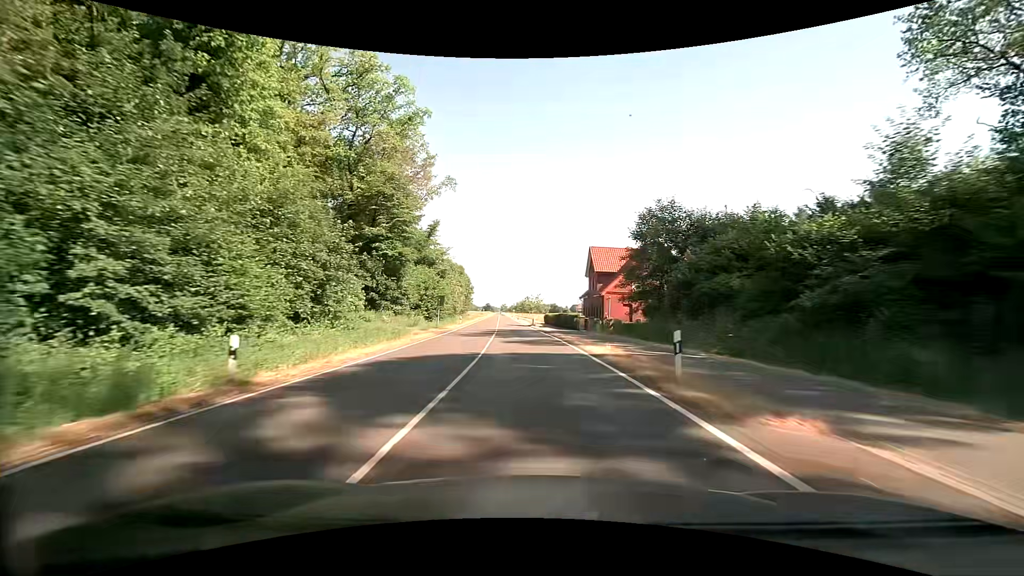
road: secondary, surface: asphalt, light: Day
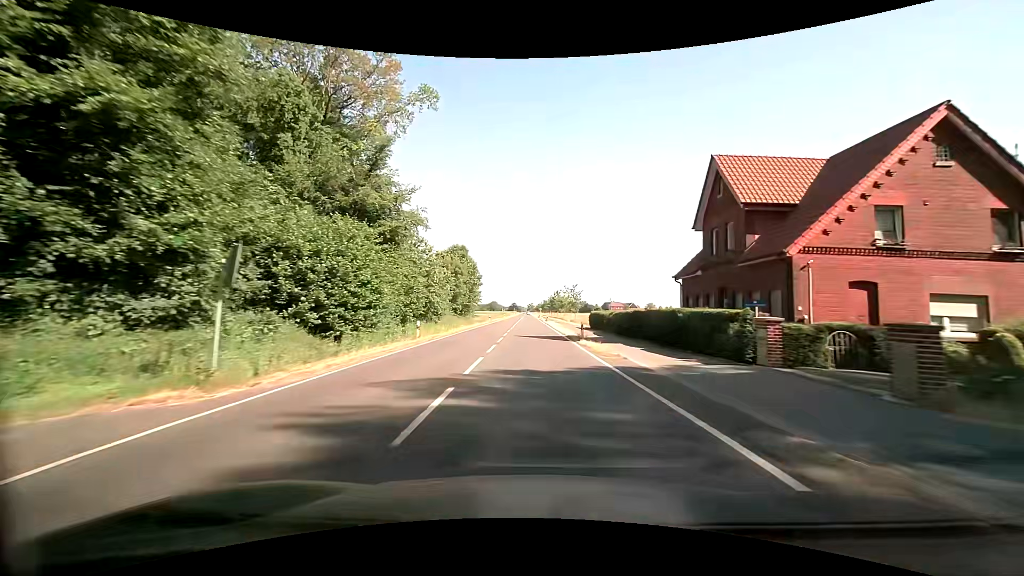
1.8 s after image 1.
(-1.1, +34.0) m; -3°
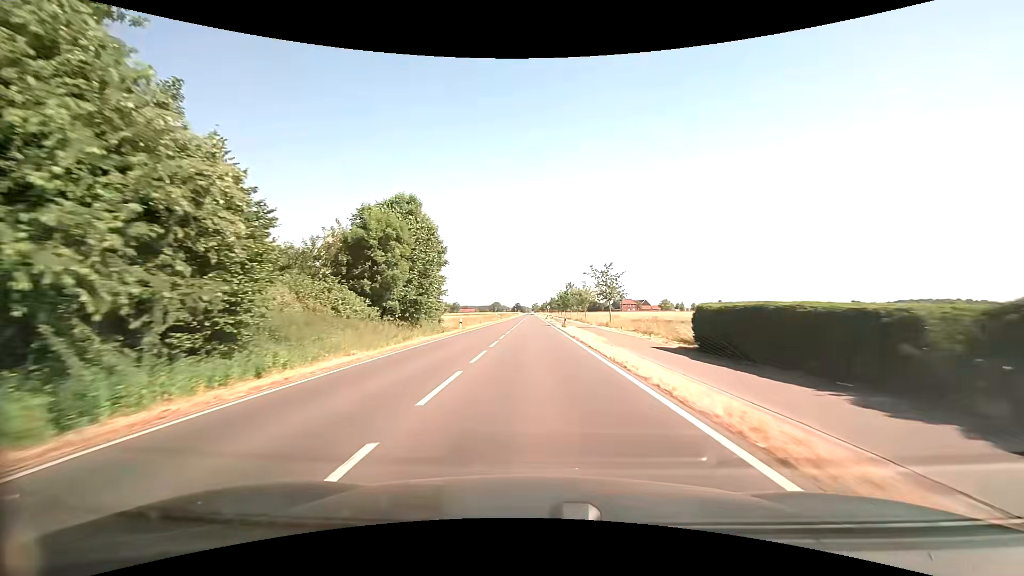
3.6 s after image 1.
(-0.5, +34.1) m; -1°
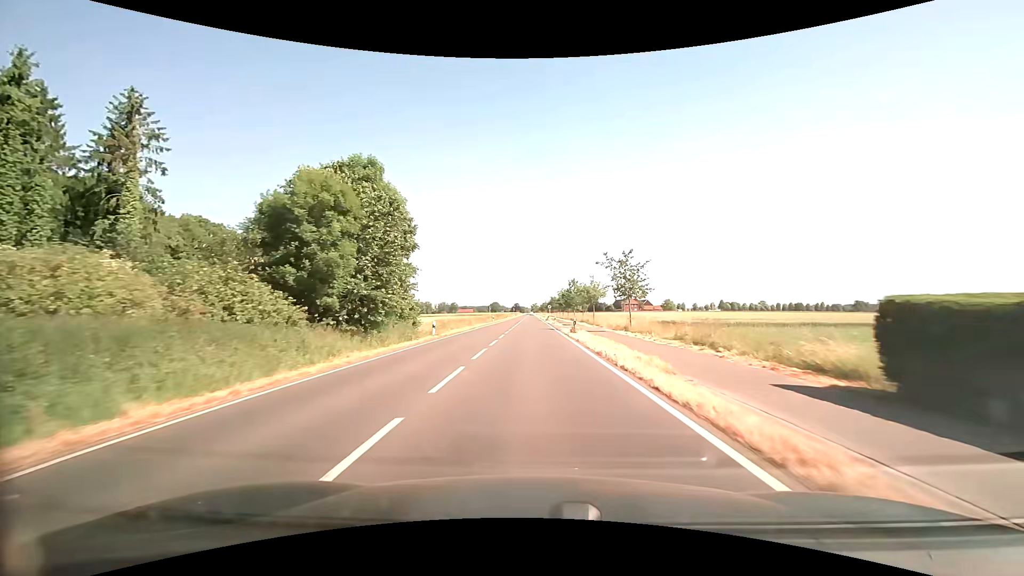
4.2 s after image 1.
(0.0, +10.9) m; 0°
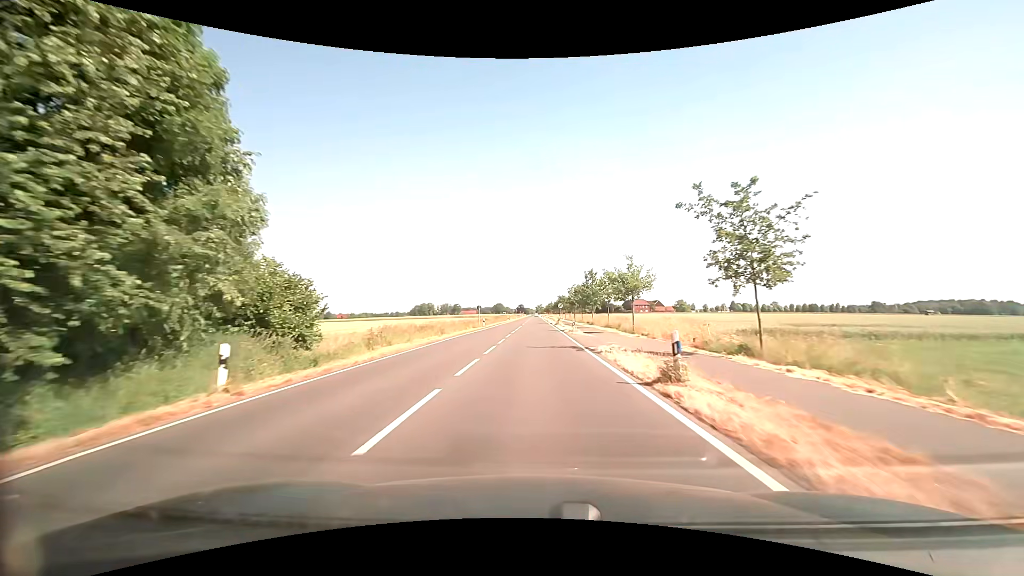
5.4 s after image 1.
(0.0, +21.6) m; 0°
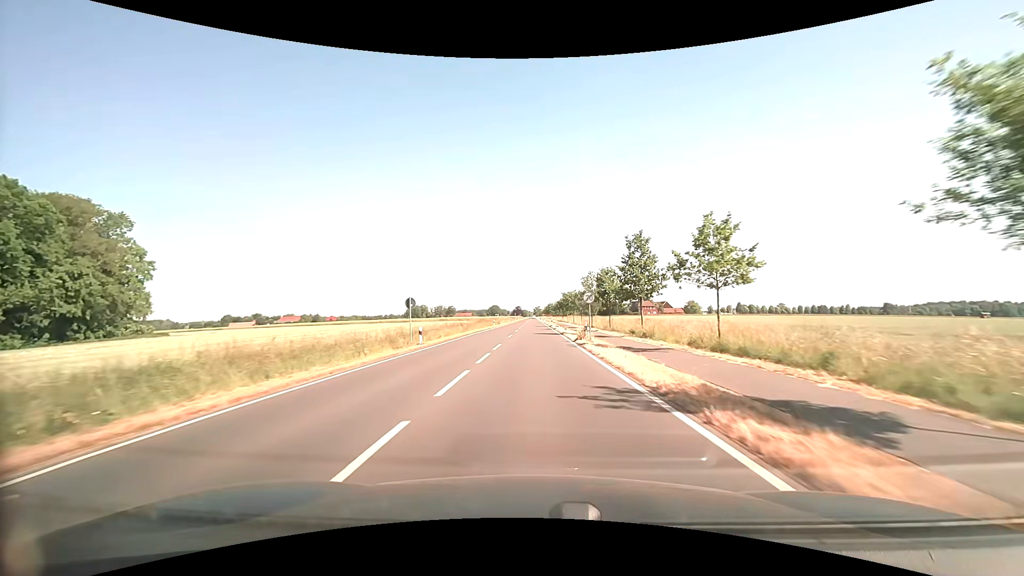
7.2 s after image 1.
(-0.1, +32.6) m; 0°
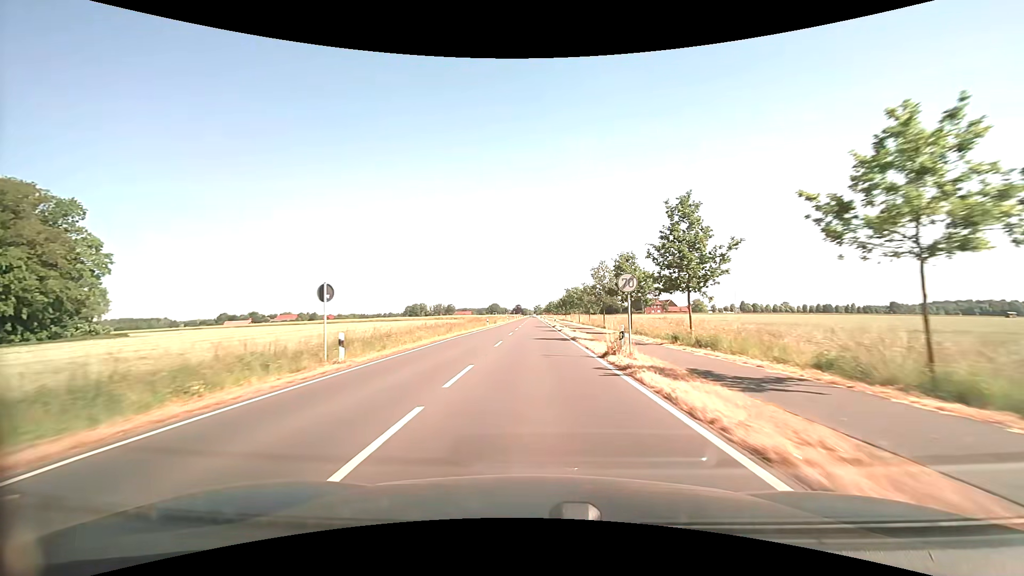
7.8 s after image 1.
(0.0, +11.2) m; 0°
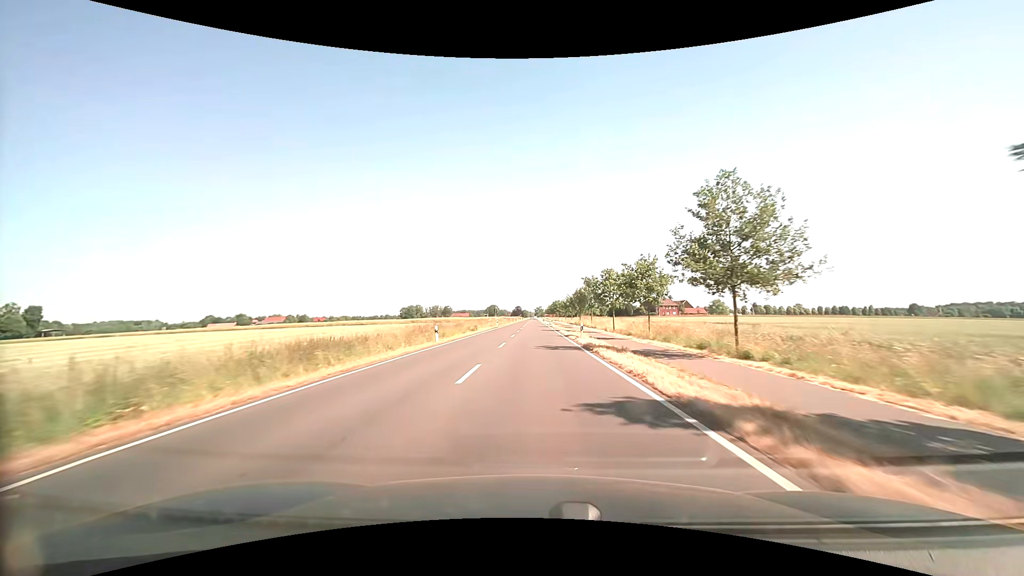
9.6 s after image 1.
(-0.2, +35.6) m; 0°
(0, +10) (0, +20) (0, +30) (0, +40) (0, +50) (0, +60) (0, +70) (0, +80) (0, +90) (0, +100) m
